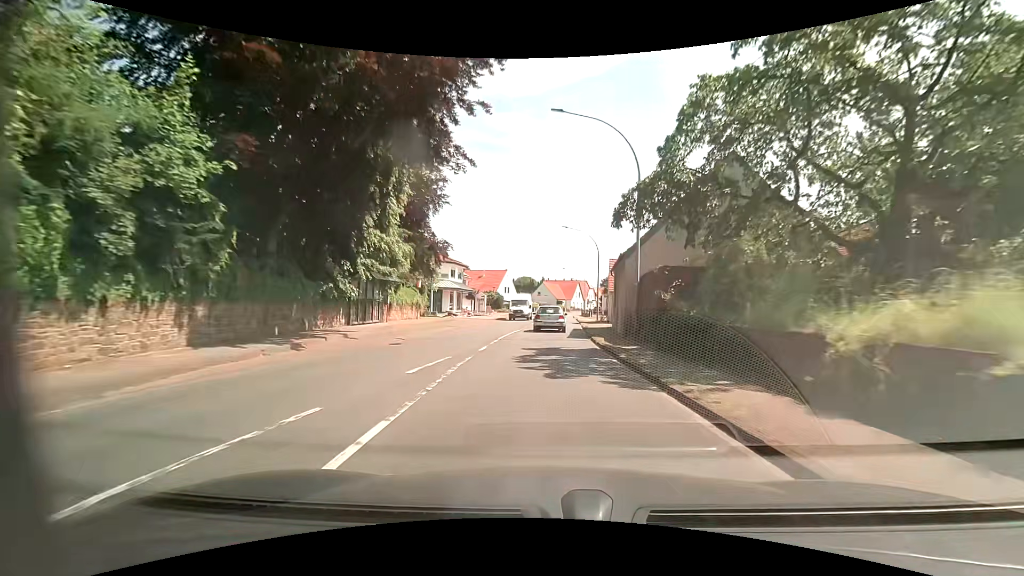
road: primary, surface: asphalt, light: Day
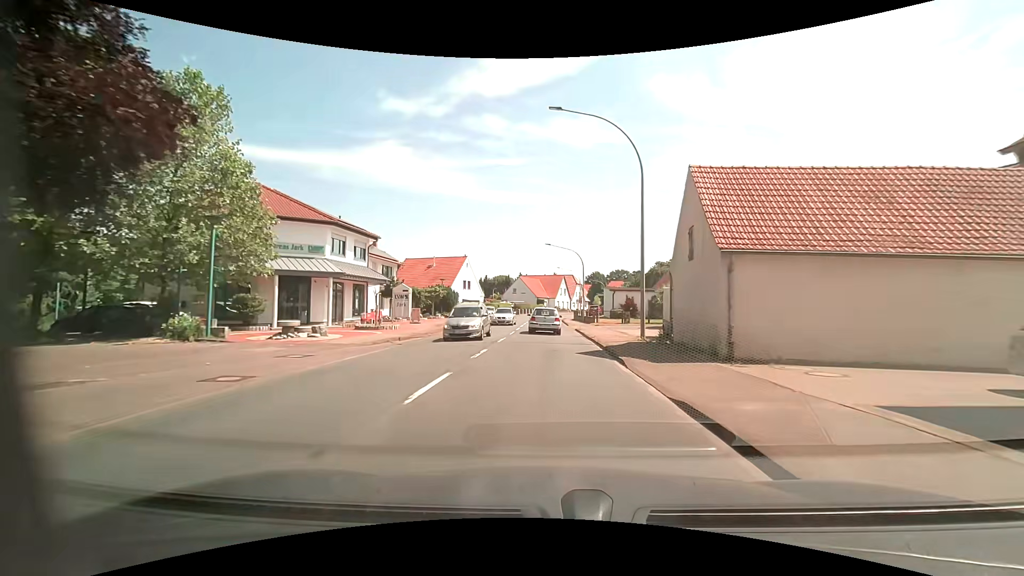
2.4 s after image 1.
(+0.6, +31.3) m; +2°
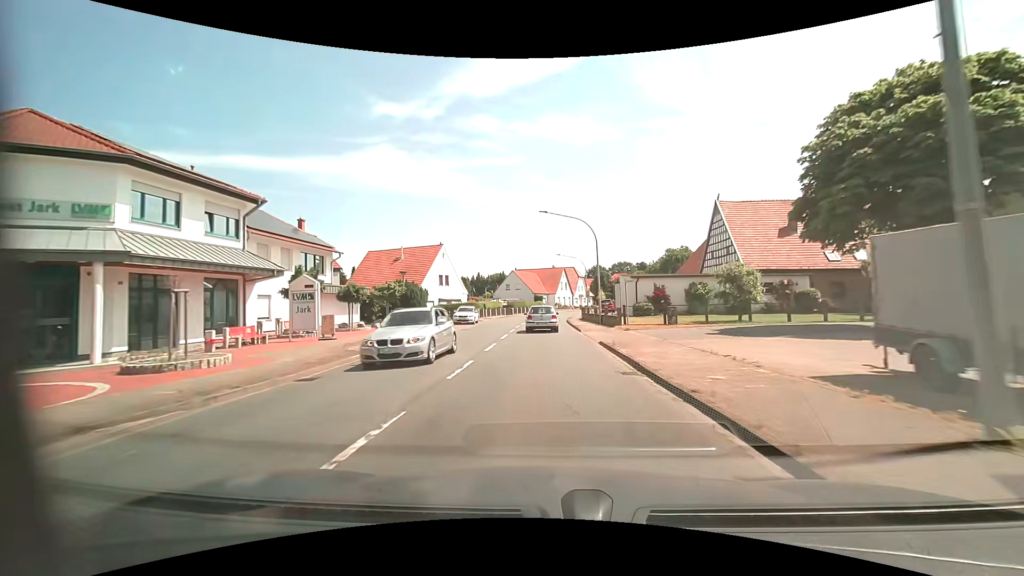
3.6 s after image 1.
(+0.3, +15.8) m; +1°
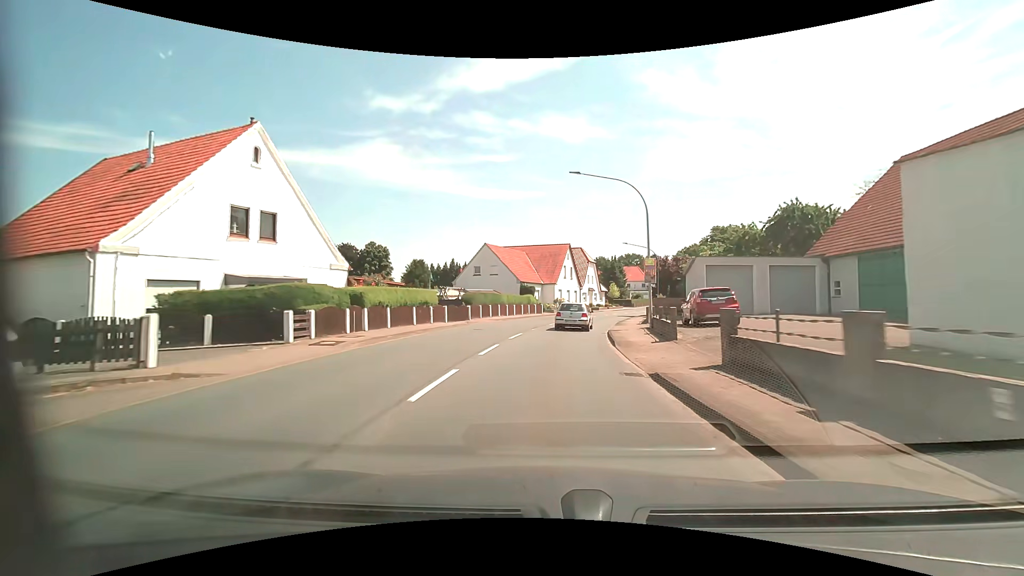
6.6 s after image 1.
(-0.2, +39.2) m; +1°
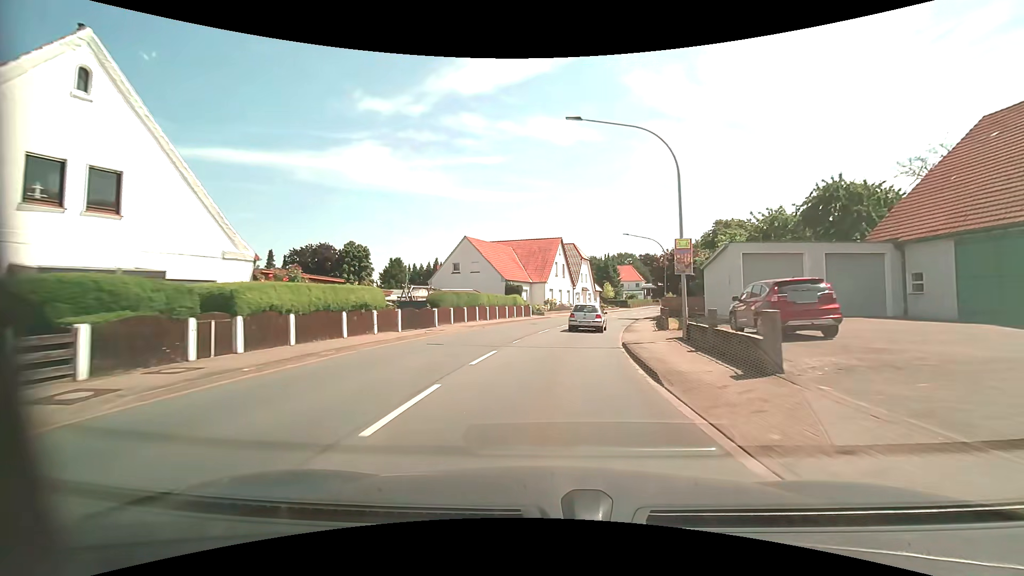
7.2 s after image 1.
(+0.1, +7.7) m; +1°
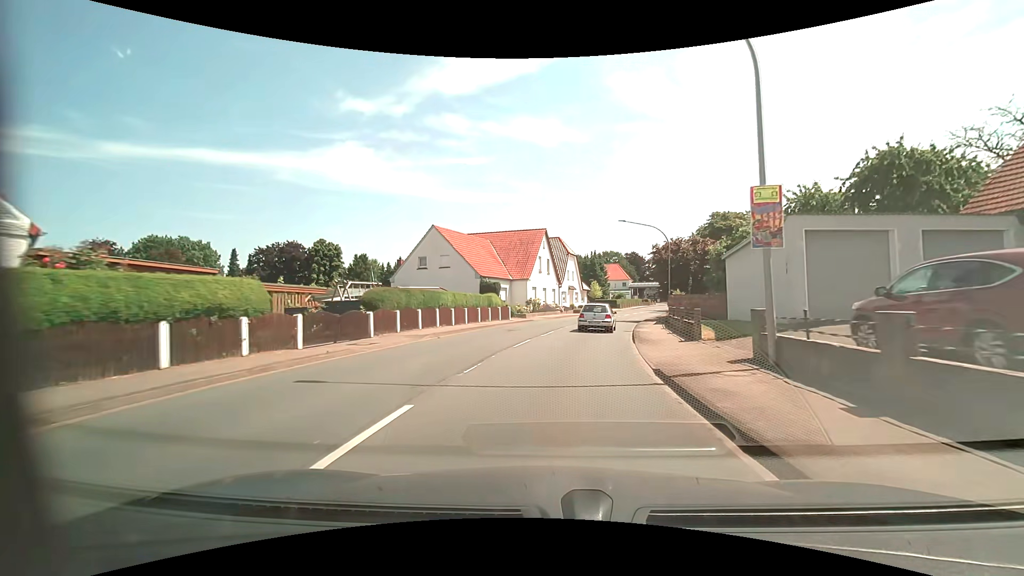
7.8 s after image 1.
(+0.1, +7.6) m; +2°
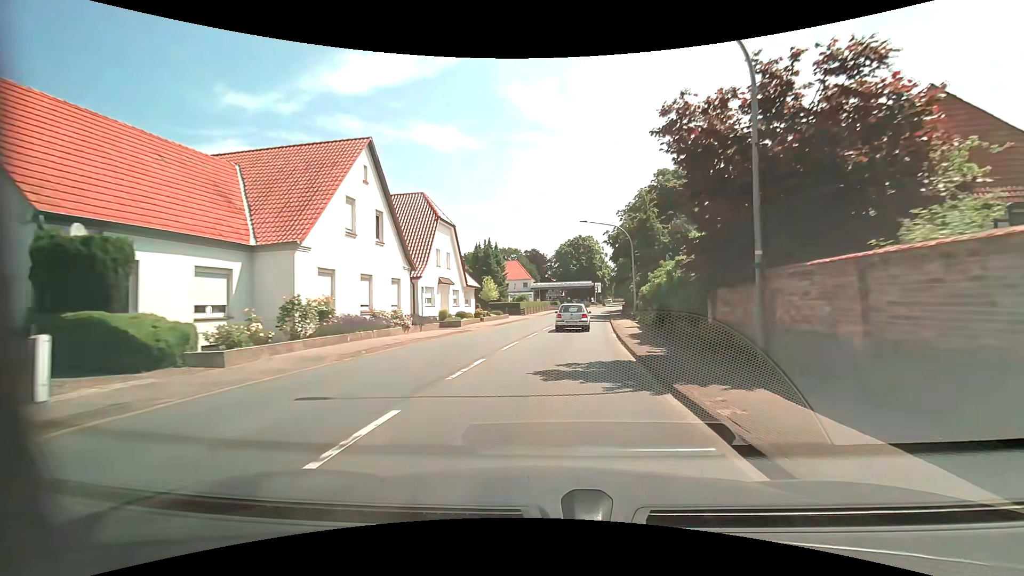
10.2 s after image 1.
(+3.2, +29.9) m; +11°
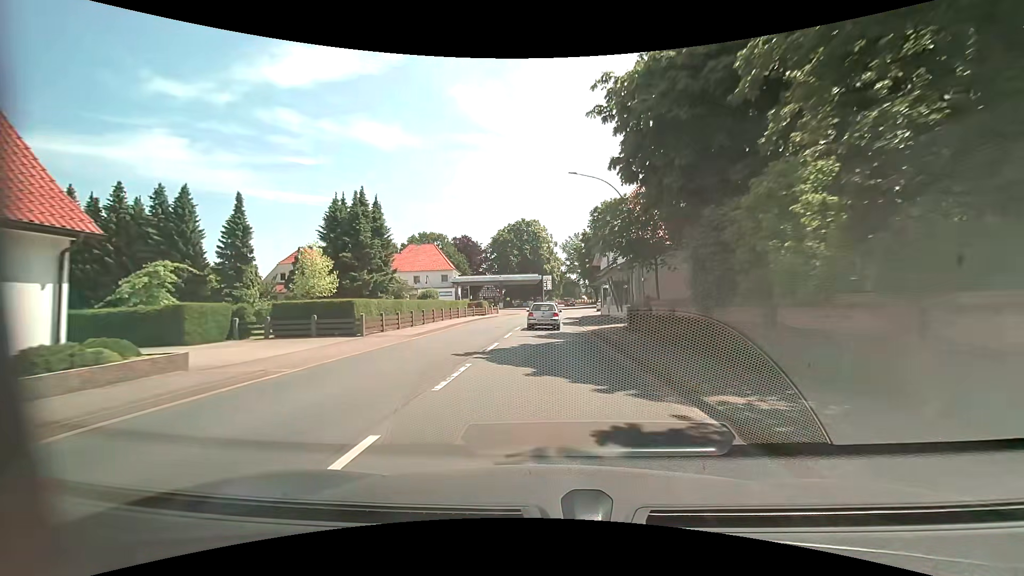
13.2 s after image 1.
(+2.8, +37.5) m; +7°
